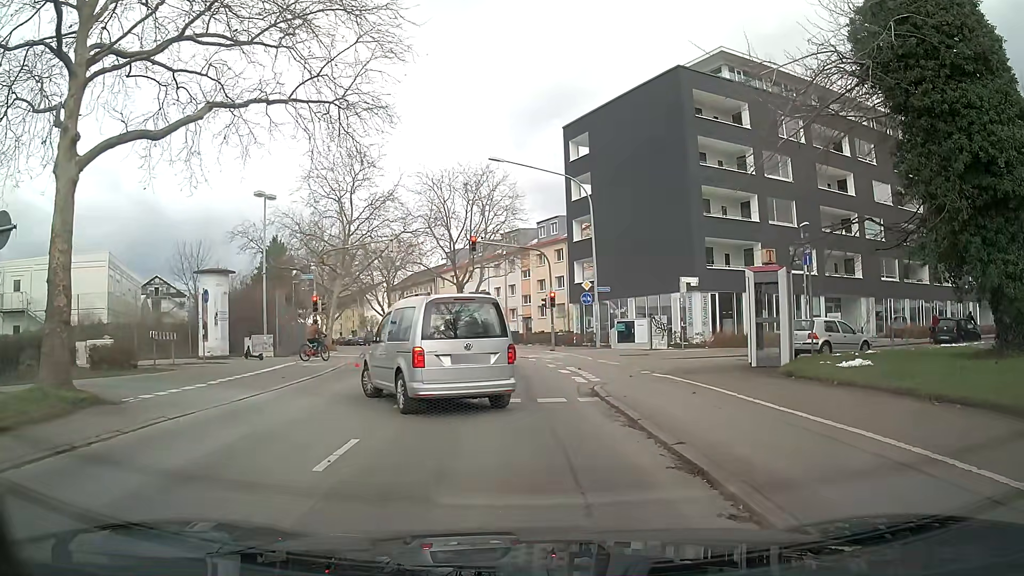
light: Day
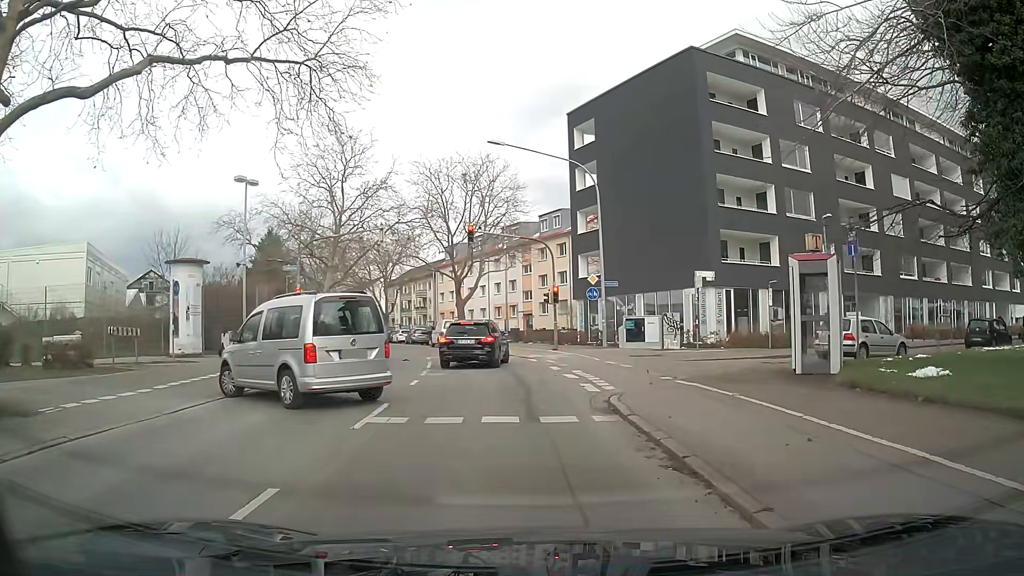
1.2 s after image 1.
(0.0, +2.9) m; 0°
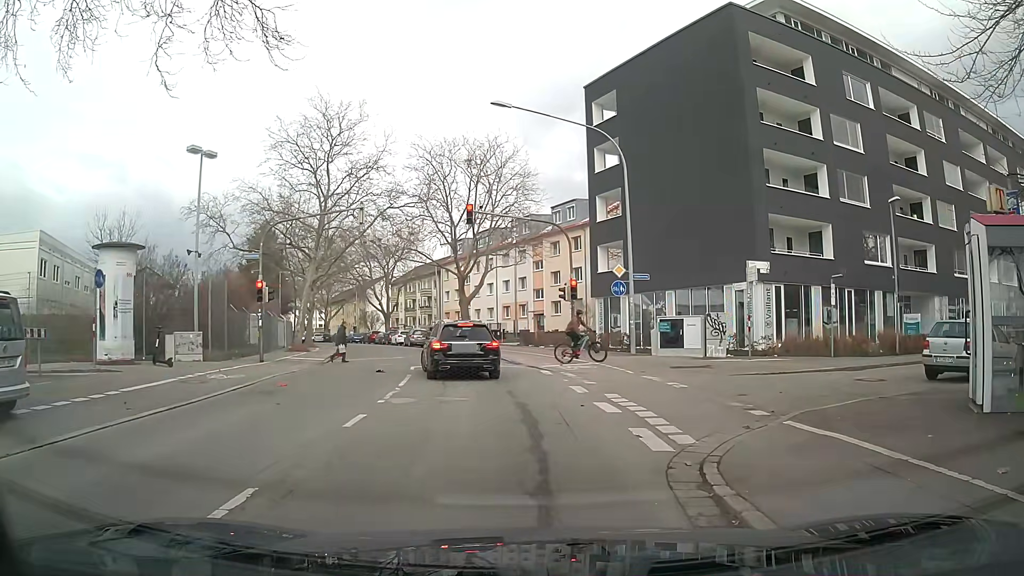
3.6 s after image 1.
(0.0, +5.9) m; +1°
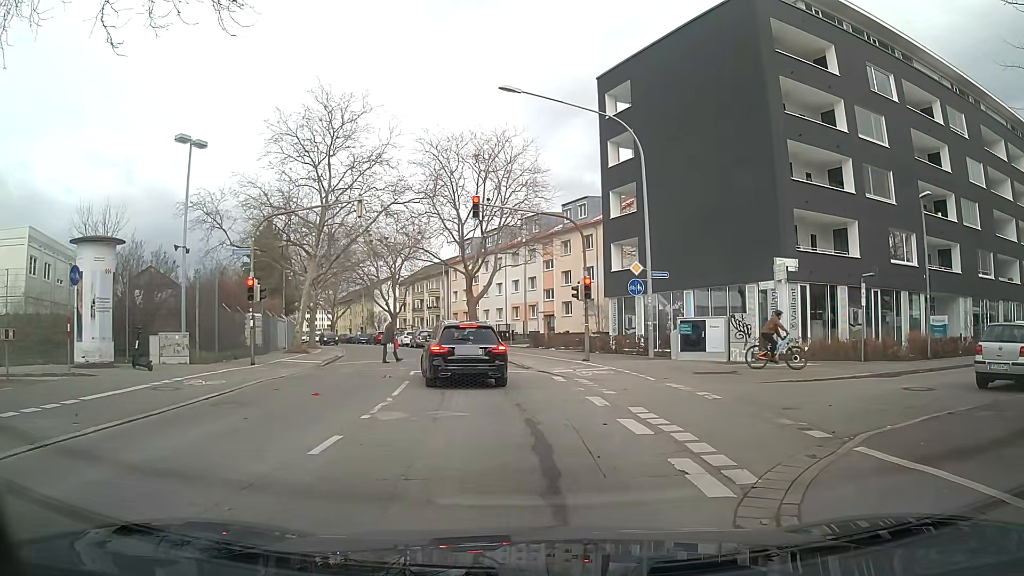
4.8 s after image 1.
(0.0, +1.7) m; +1°
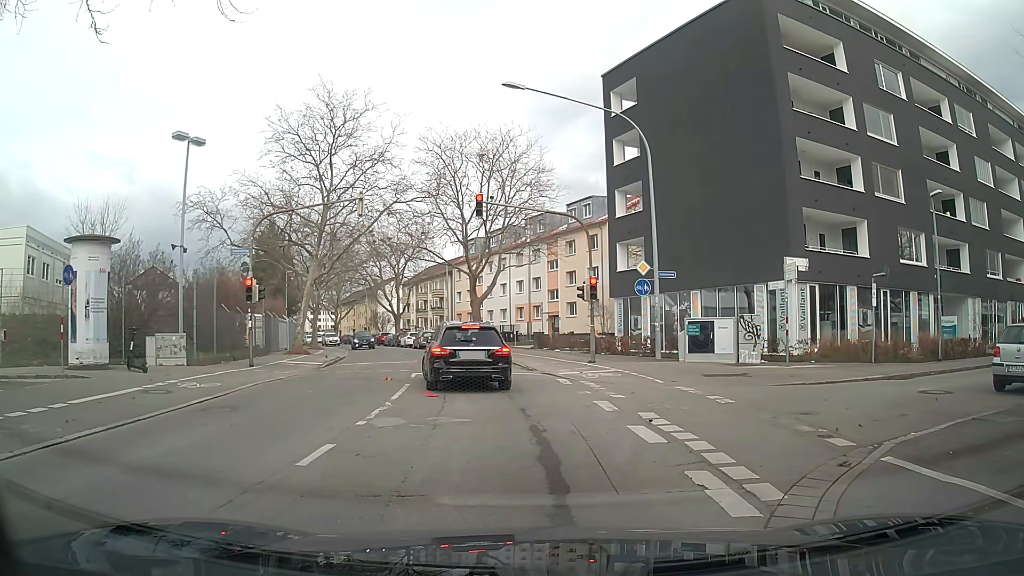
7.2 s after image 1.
(0.0, +0.6) m; 0°
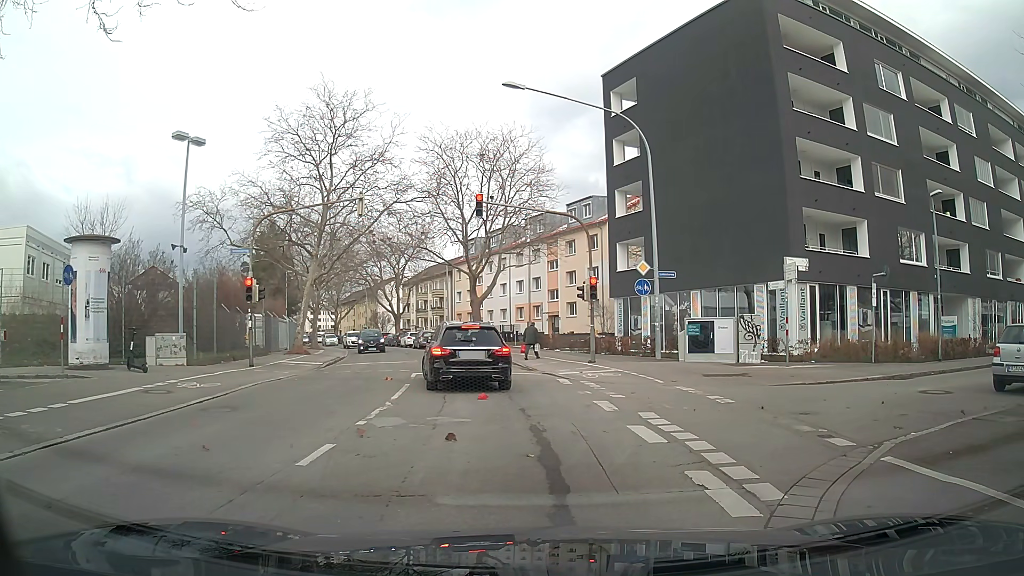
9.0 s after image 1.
(0.0, 0.0) m; 0°
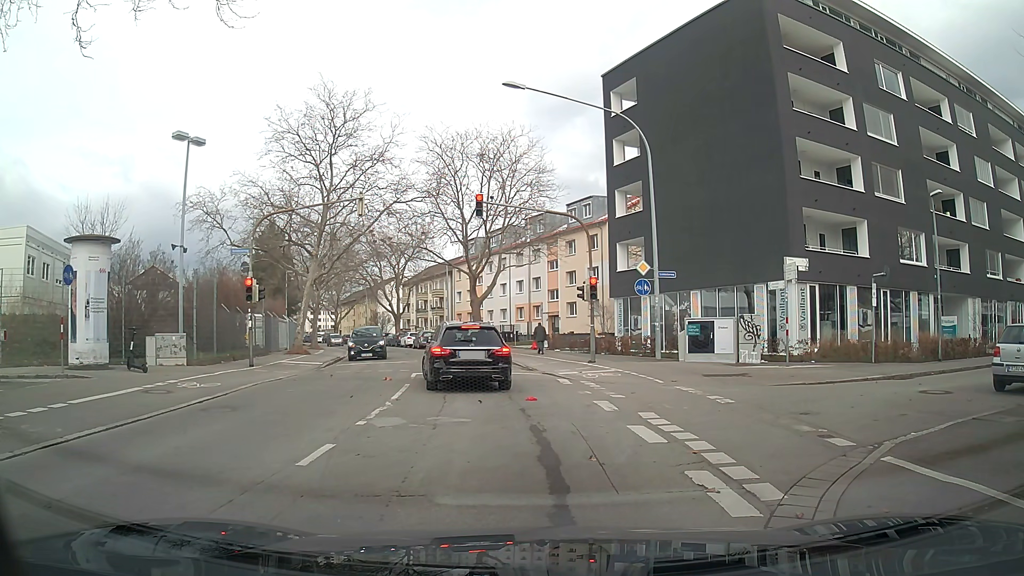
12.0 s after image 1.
(0.0, 0.0) m; 0°
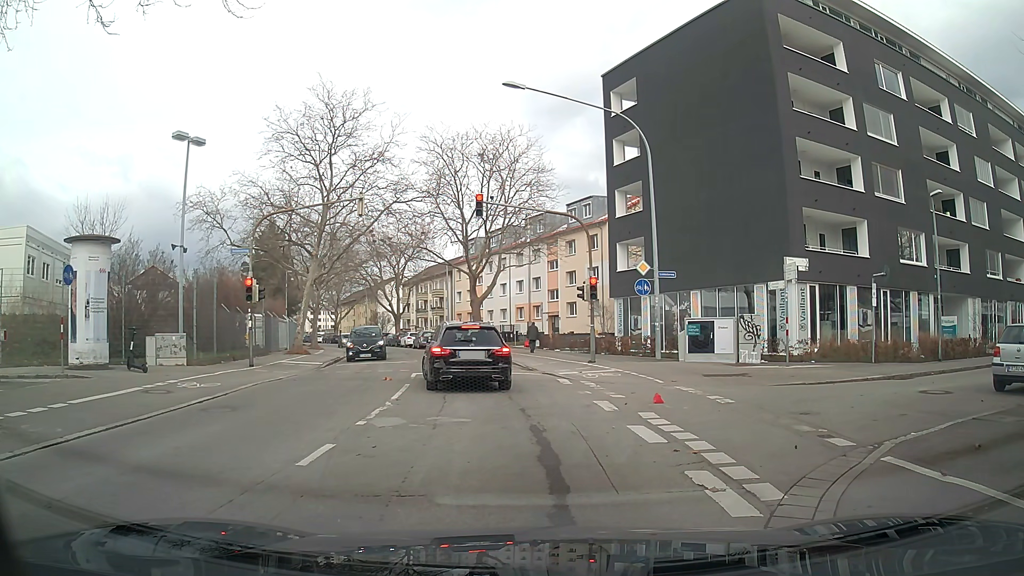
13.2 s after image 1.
(0.0, 0.0) m; 0°
